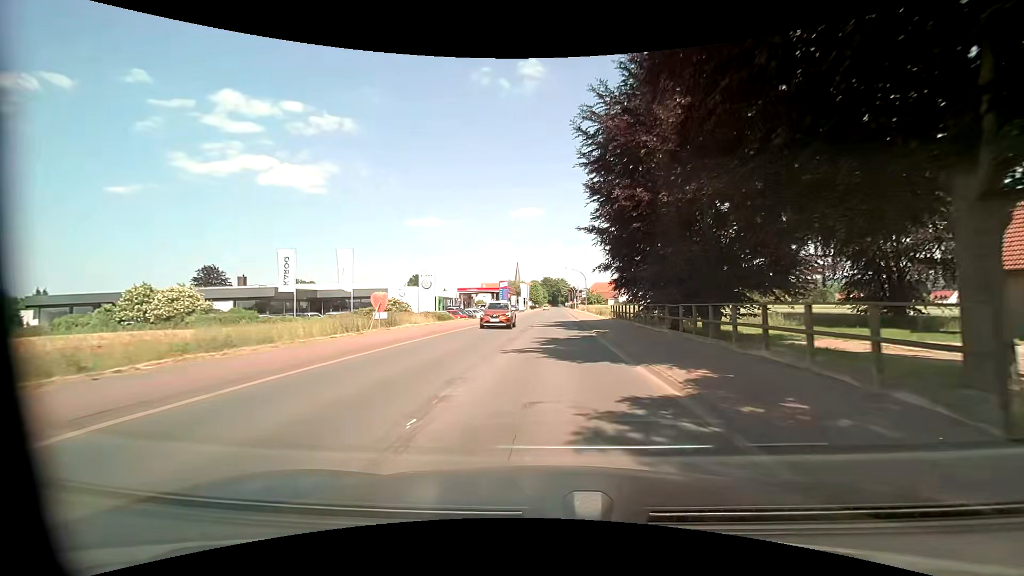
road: primary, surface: asphalt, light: Day
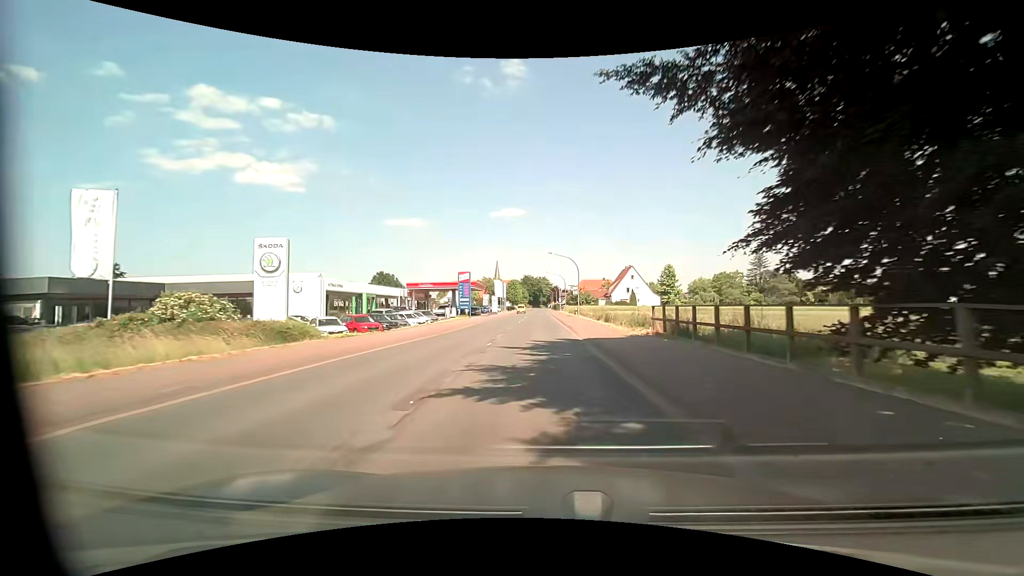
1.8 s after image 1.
(+0.8, +24.7) m; +3°
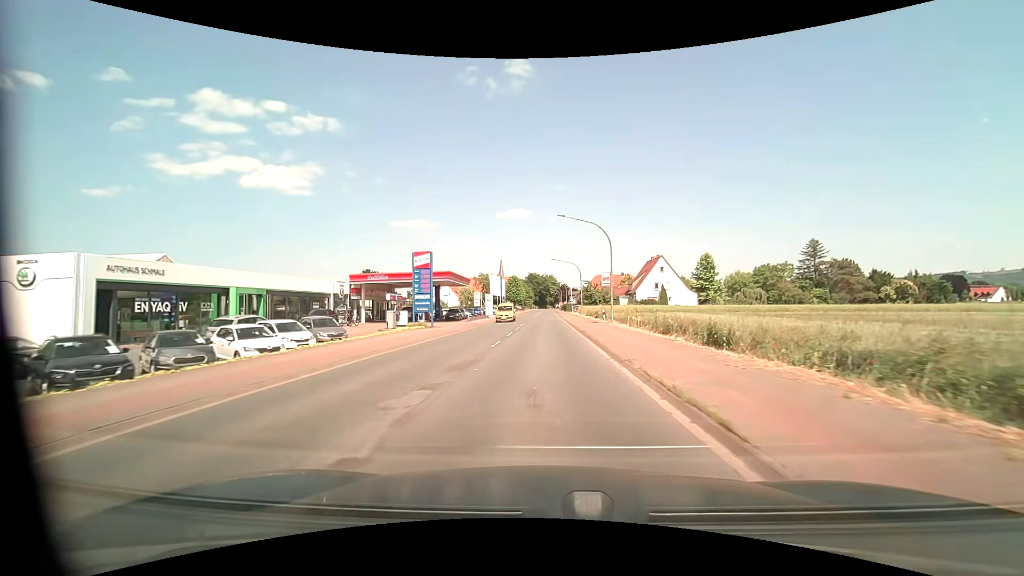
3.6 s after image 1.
(-0.2, +24.7) m; -1°
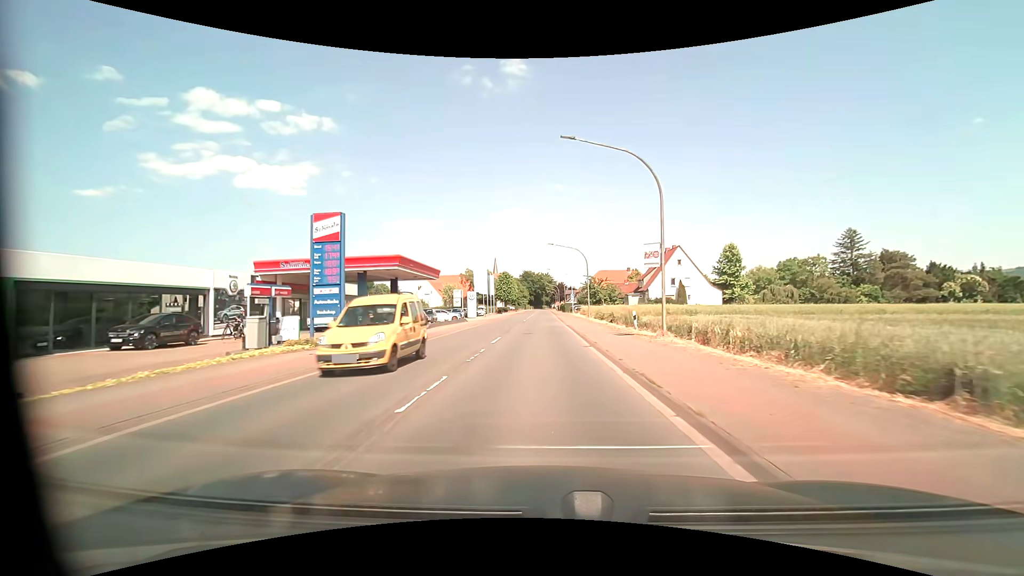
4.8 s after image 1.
(+0.1, +16.4) m; +1°
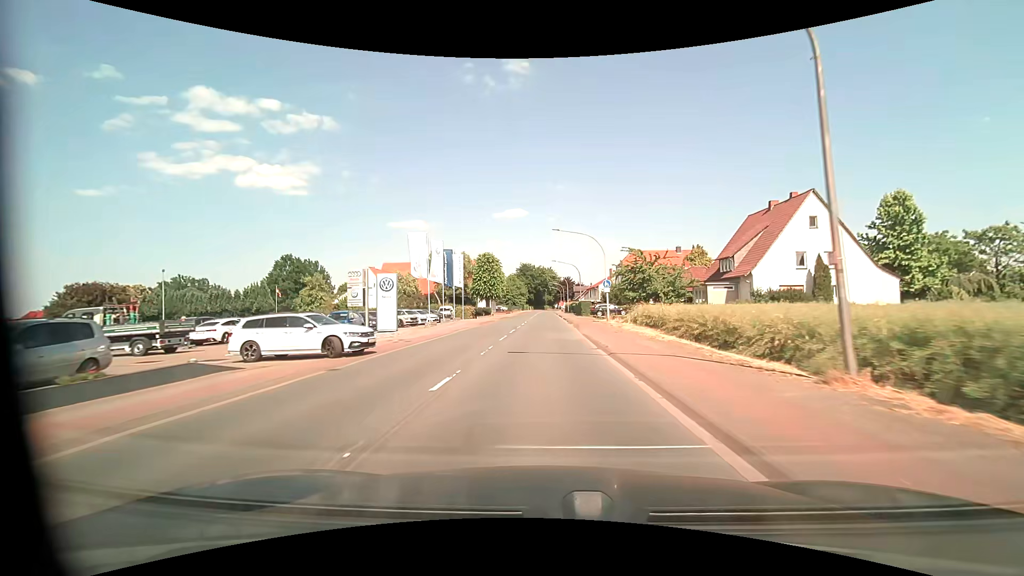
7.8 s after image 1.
(-0.3, +41.0) m; 0°
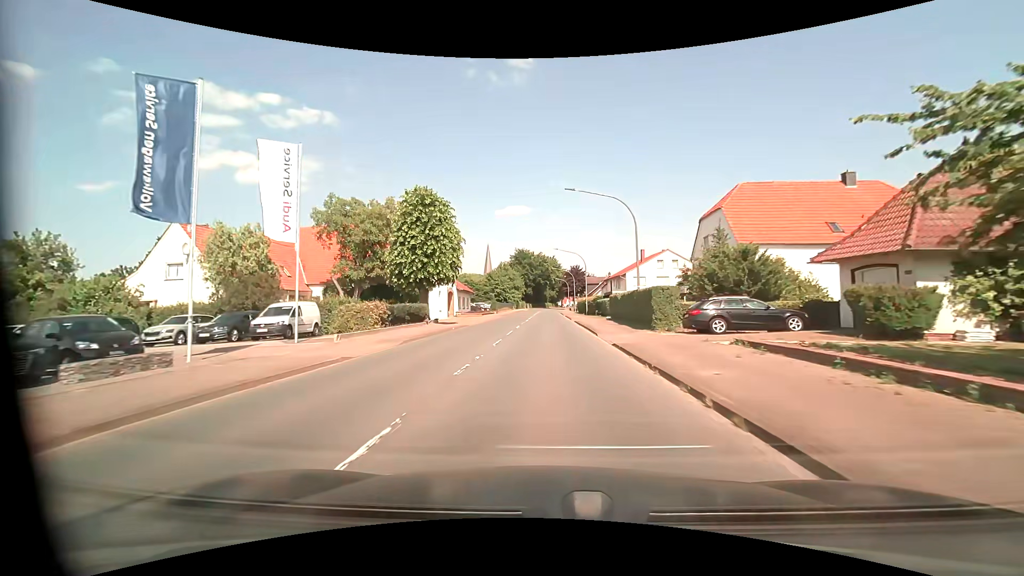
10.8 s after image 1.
(-0.1, +41.0) m; 0°
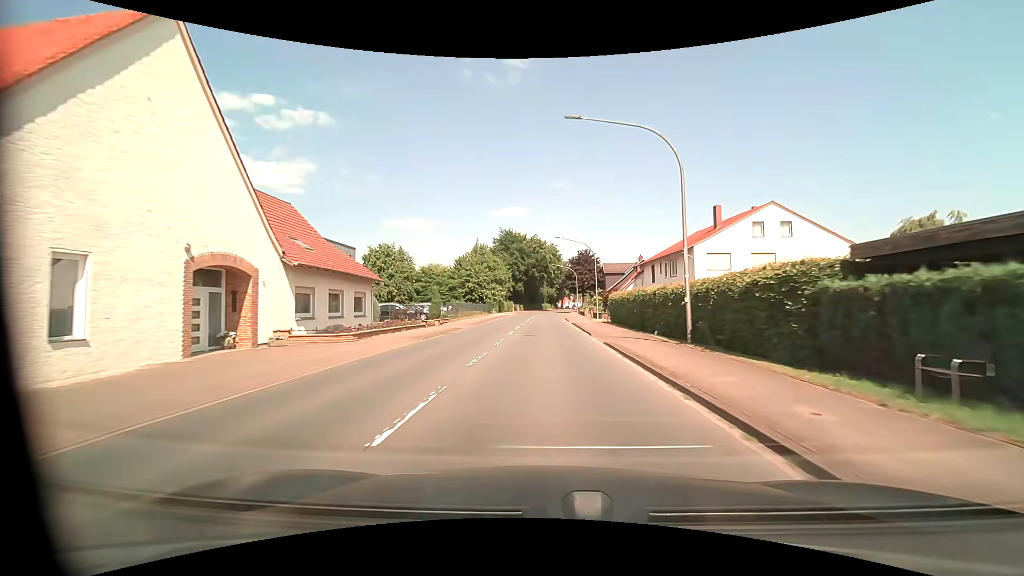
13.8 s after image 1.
(+0.1, +41.1) m; 0°
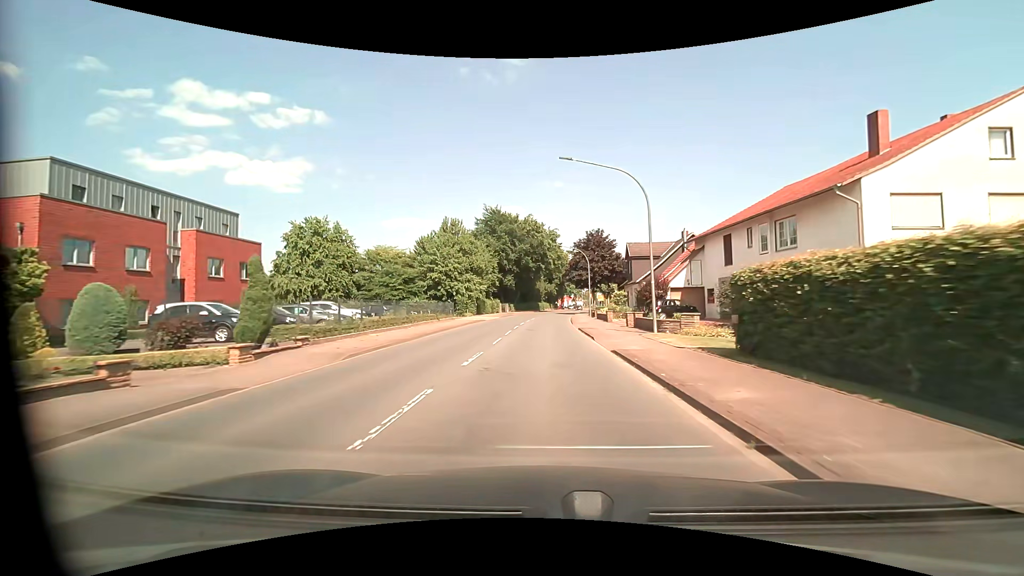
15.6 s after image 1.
(+0.1, +24.6) m; 0°
(0, +10) (0, +20) (0, +30) (0, +40) (0, +50) (+1, +60) (+2, +70) (+3, +80) (+5, +90) (+7, +100) m
